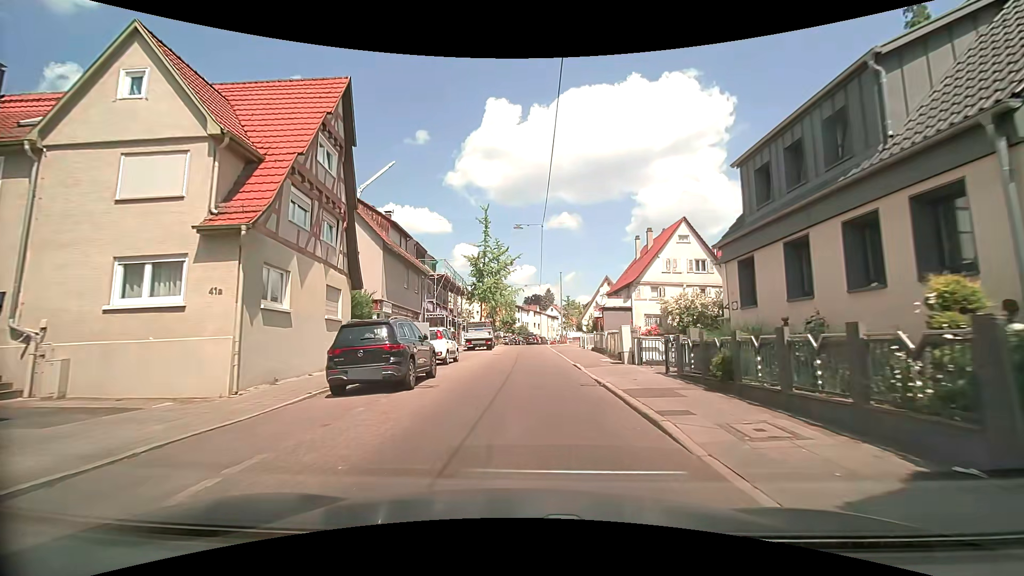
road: tertiary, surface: asphalt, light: Day
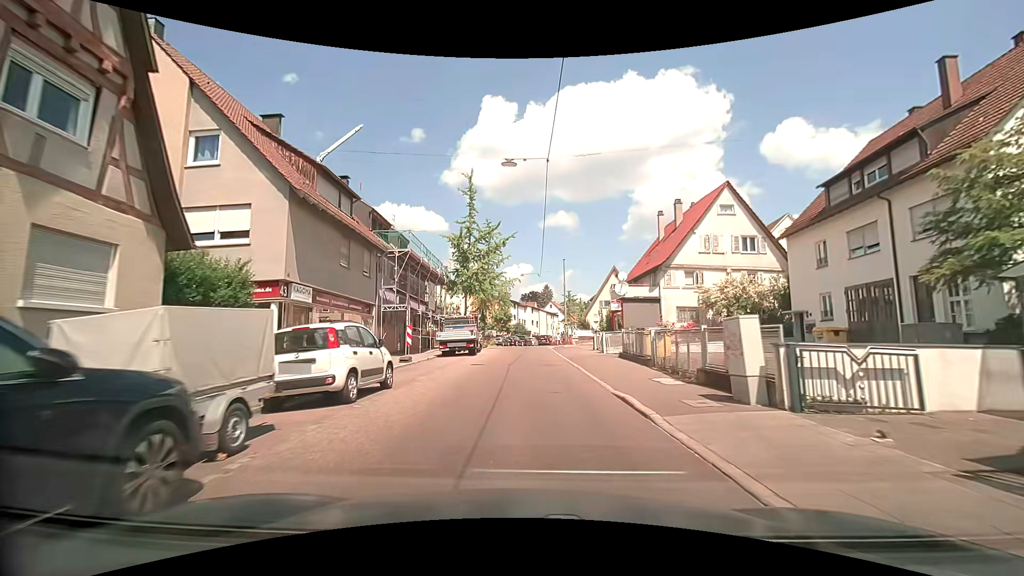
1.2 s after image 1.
(+0.1, +10.7) m; 0°
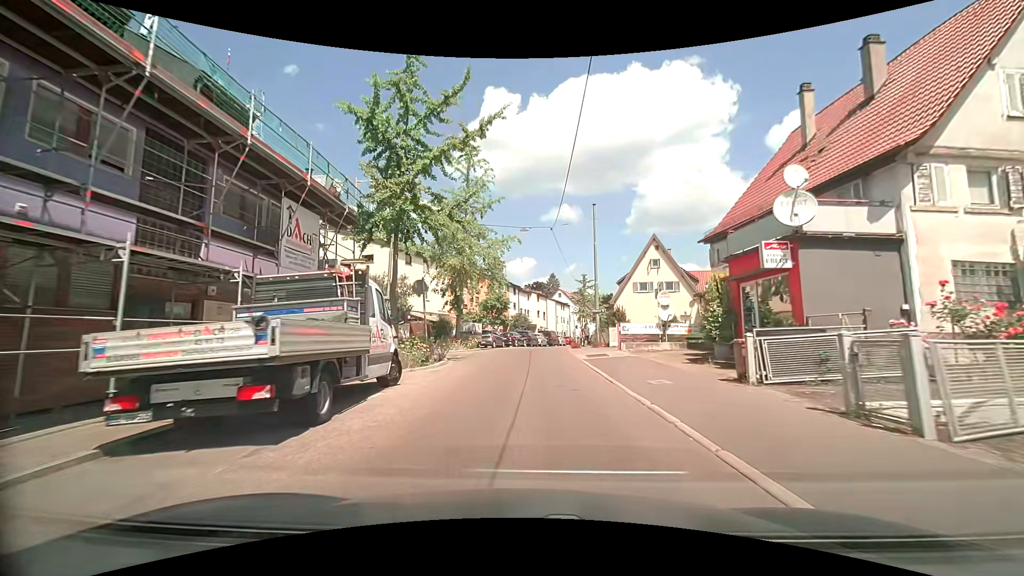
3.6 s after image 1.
(+0.1, +22.4) m; 0°
(0, +10) (0, +20) (0, +30) (+1, +40) (+3, +50) (+5, +59) (+8, +69) (+11, +79) (+13, +88) (+16, +98) m
